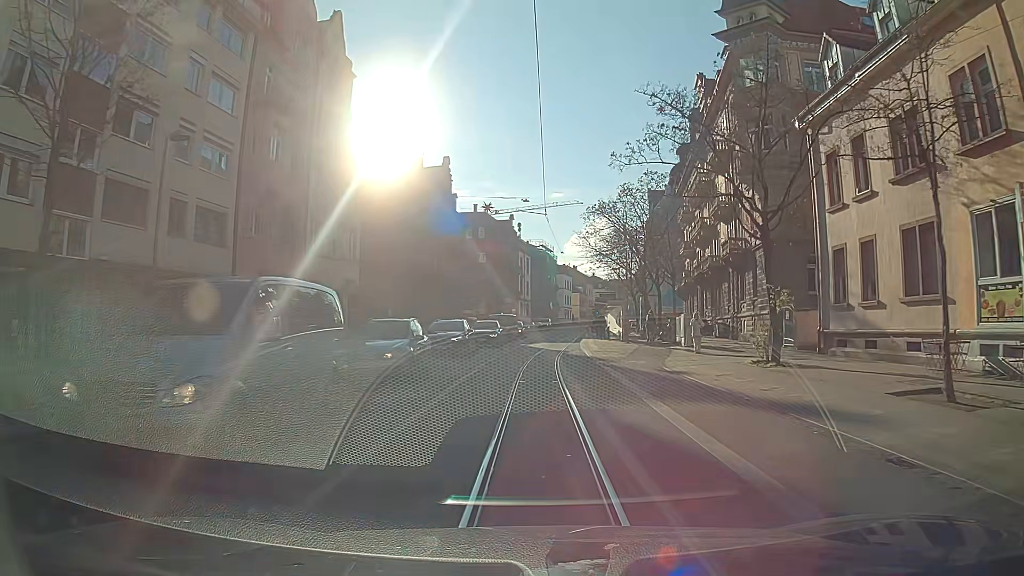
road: primary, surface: asphalt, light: Day
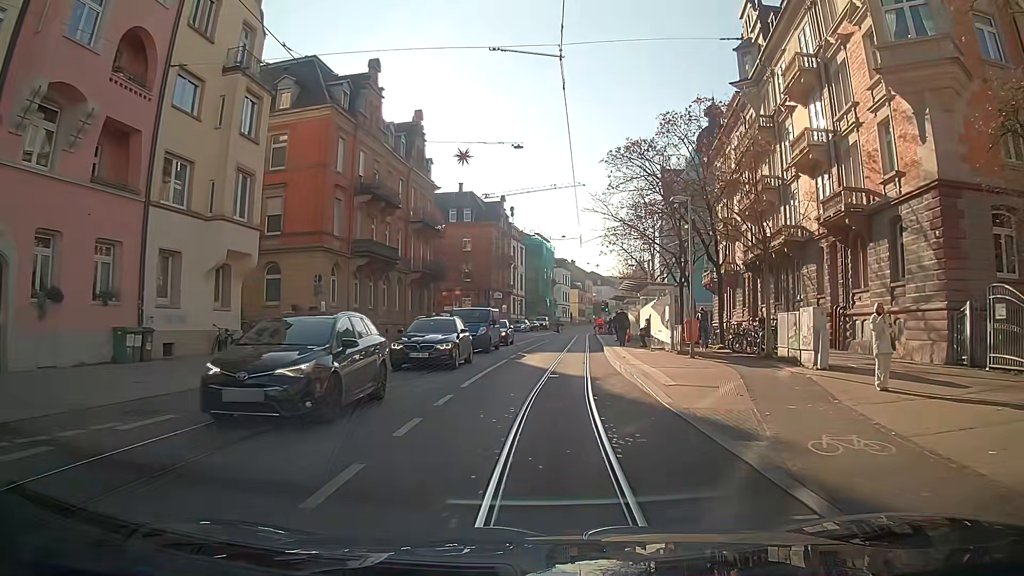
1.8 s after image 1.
(0.0, +15.9) m; 0°
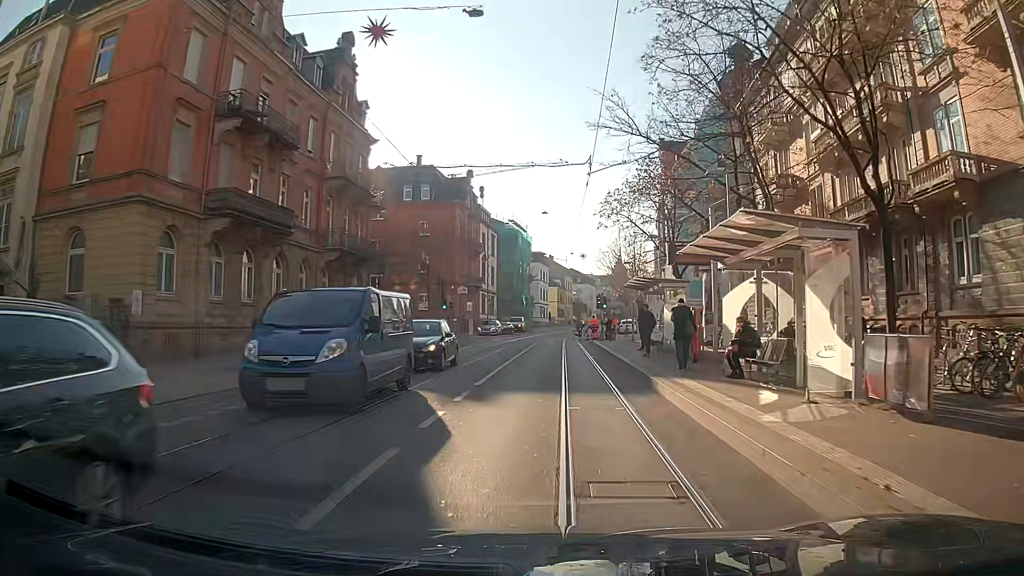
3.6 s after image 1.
(+0.3, +16.7) m; +2°
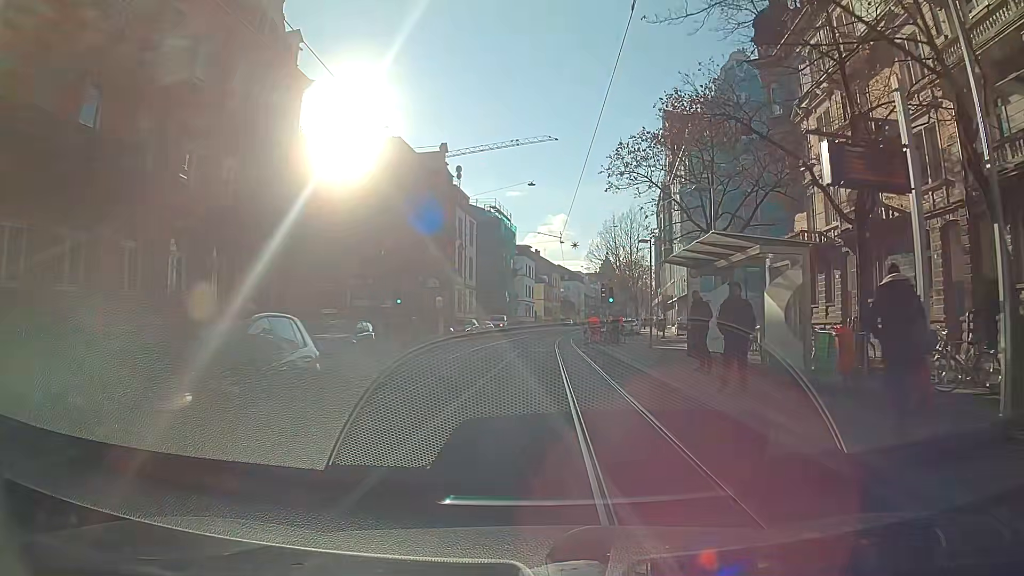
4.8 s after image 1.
(+0.2, +11.6) m; +2°
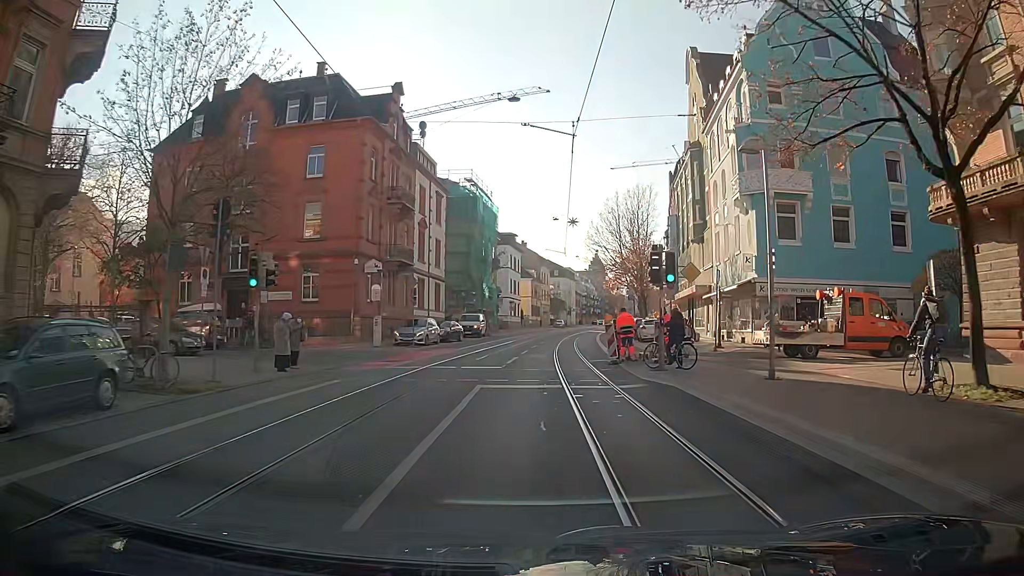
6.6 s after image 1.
(+0.1, +17.9) m; 0°
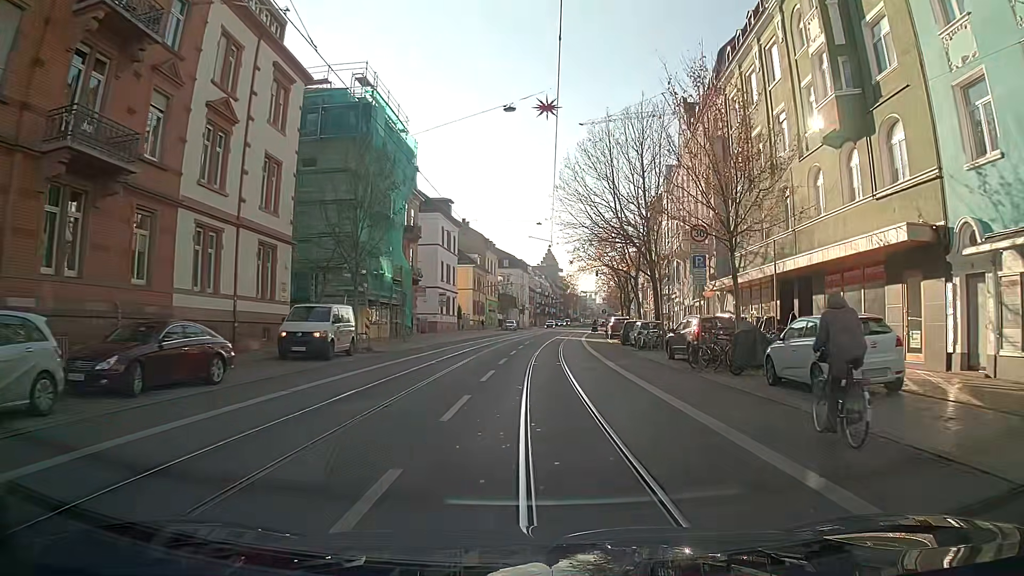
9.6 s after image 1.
(+1.1, +31.7) m; +5°
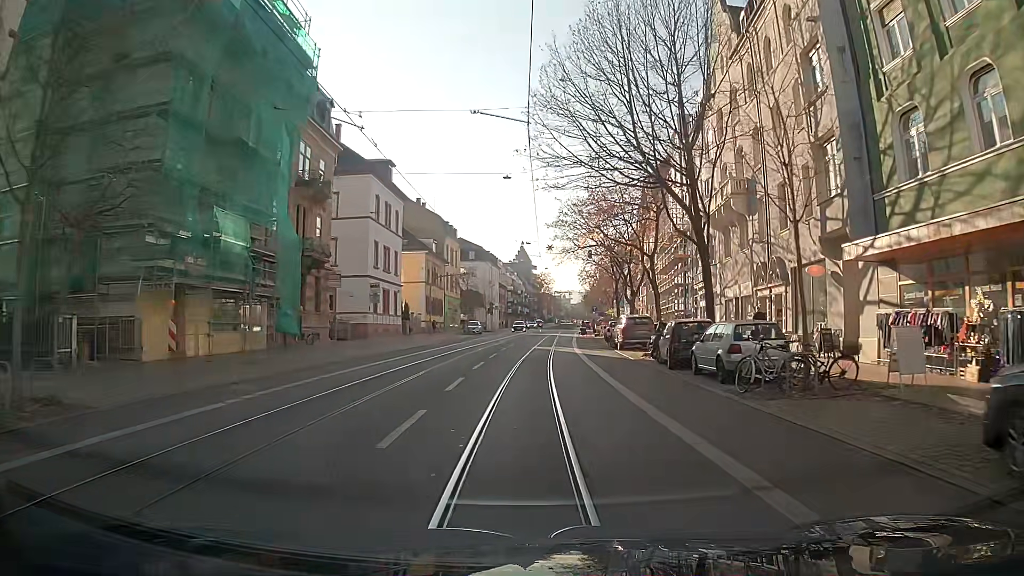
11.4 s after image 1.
(+0.4, +20.2) m; +2°
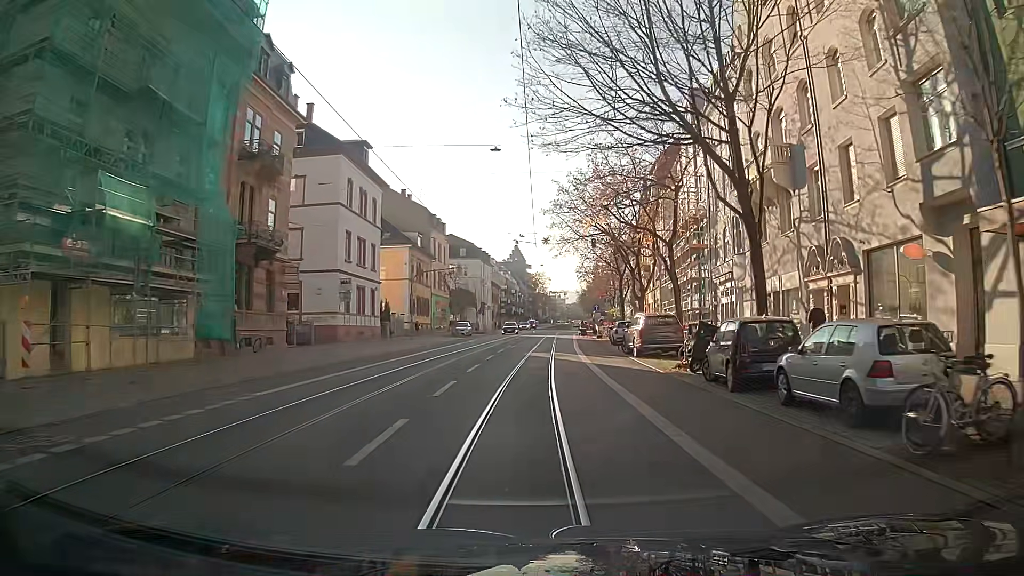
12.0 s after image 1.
(0.0, +6.9) m; +1°
(0, +10) (0, +20) (0, +30) (+1, +40) (+1, +50) (+2, +60) (+2, +70) (+3, +80) (+4, +90) (+5, +100) m
